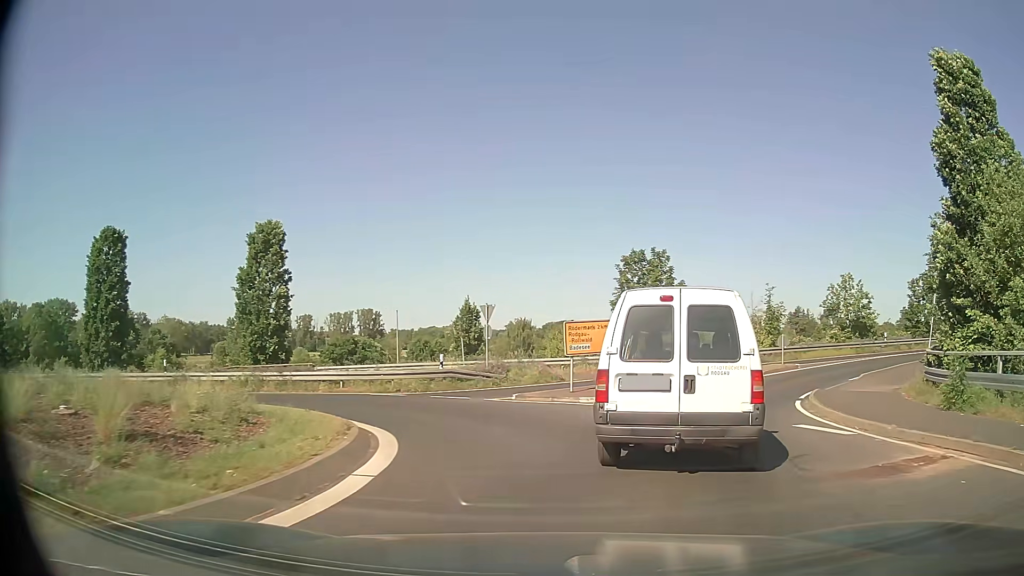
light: Day
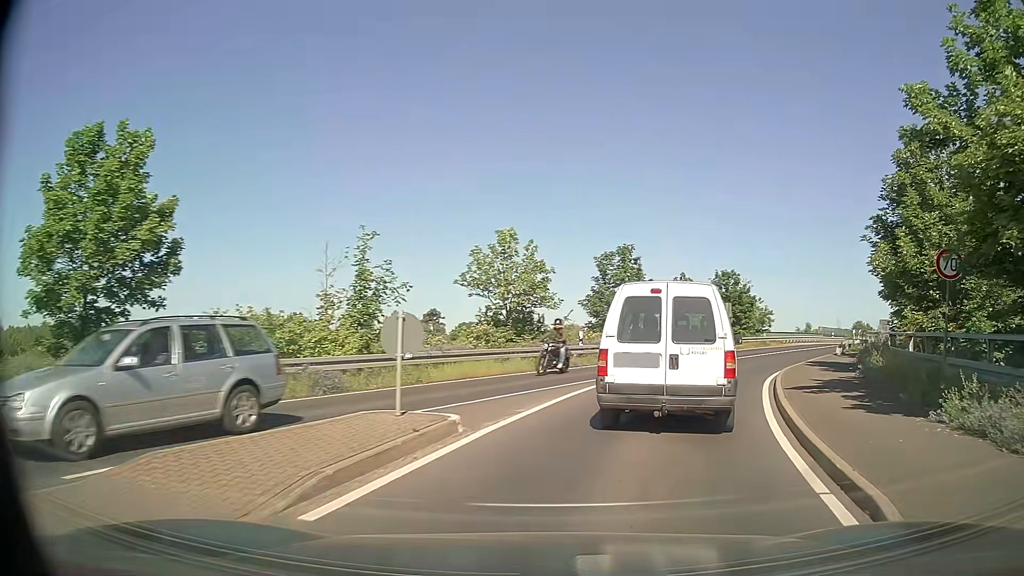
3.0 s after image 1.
(+6.2, +21.0) m; +34°
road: secondary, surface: asphalt
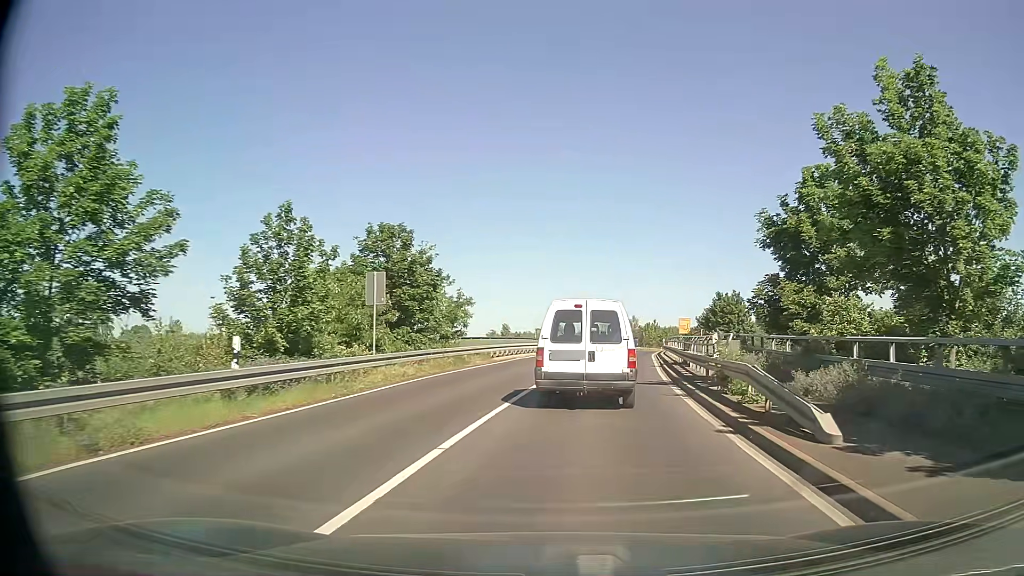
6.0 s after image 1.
(+7.0, +25.2) m; +27°
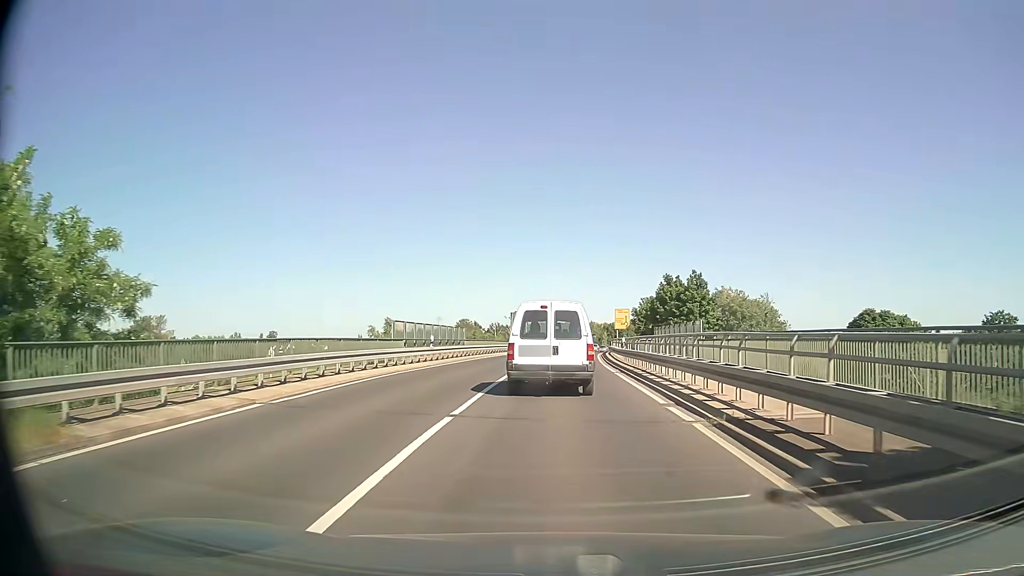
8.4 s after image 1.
(+1.9, +24.7) m; +7°
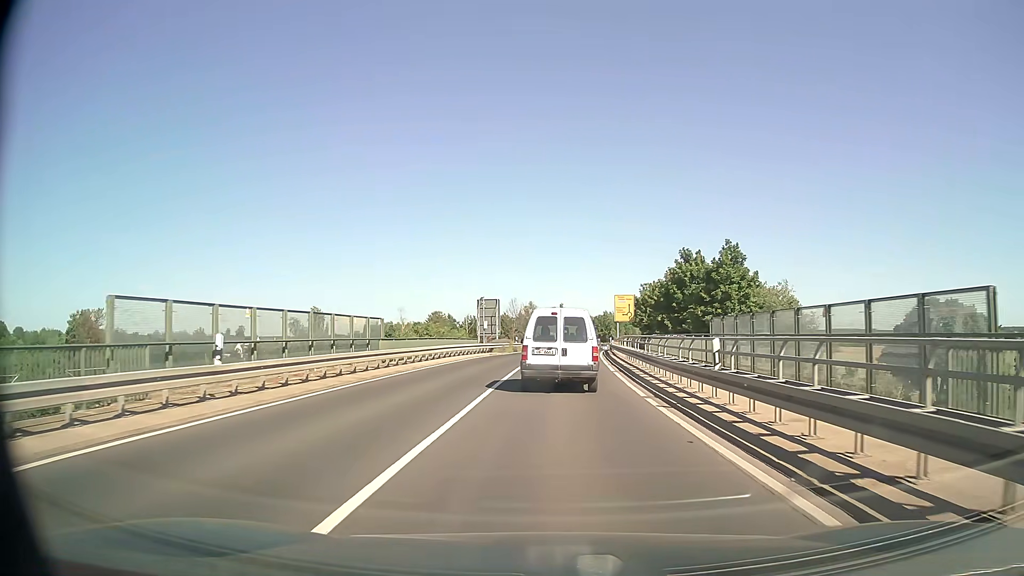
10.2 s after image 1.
(+0.4, +19.9) m; +2°
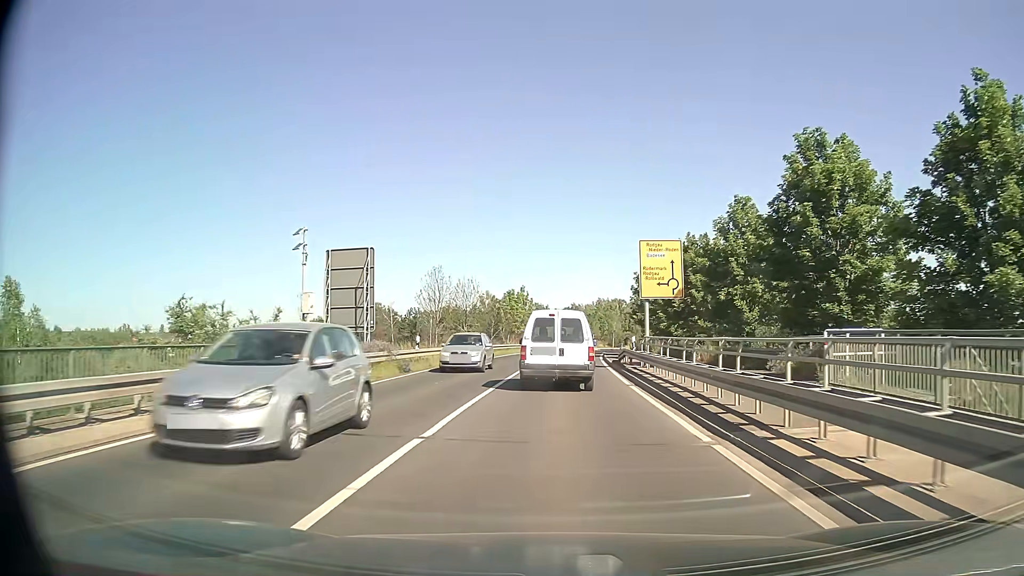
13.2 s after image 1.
(+0.9, +35.5) m; +3°
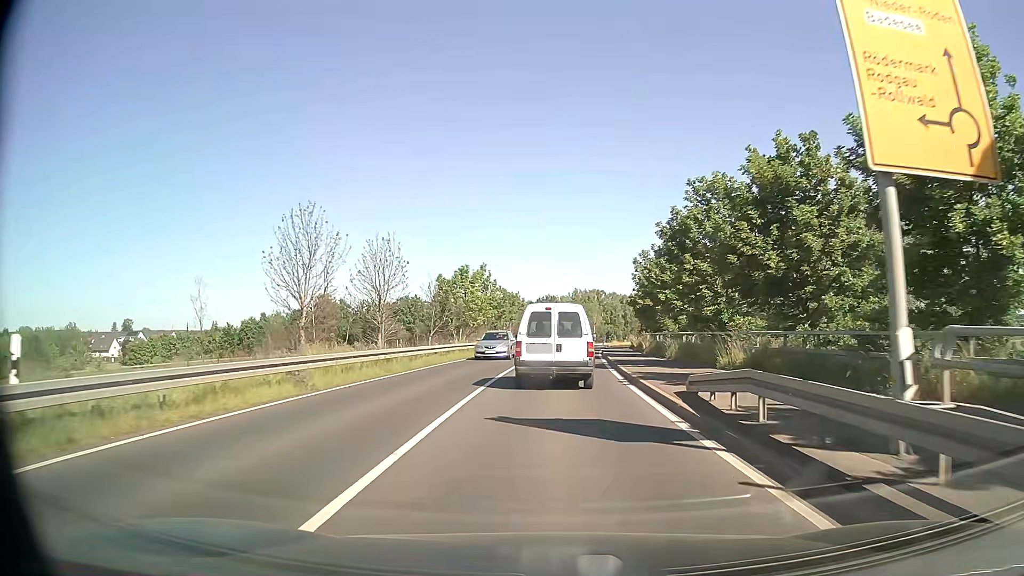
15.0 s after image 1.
(+0.4, +21.8) m; +2°
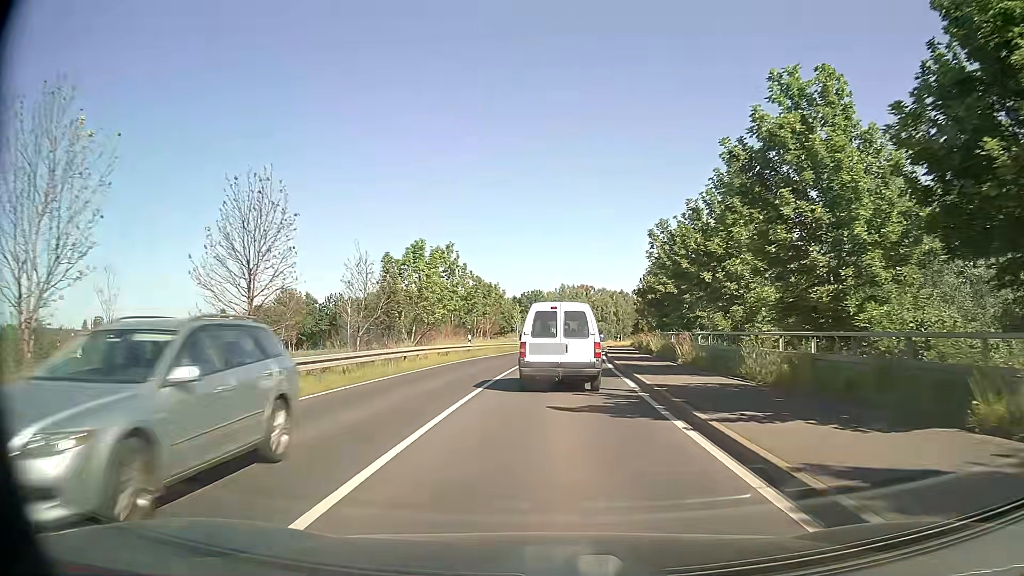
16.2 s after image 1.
(+0.1, +14.3) m; +1°
(0, +10) (0, +20) (+1, +30) (+2, +40) (+2, +50) (+3, +60) (+4, +70) (+5, +80) (+5, +90) (+7, +100) m
